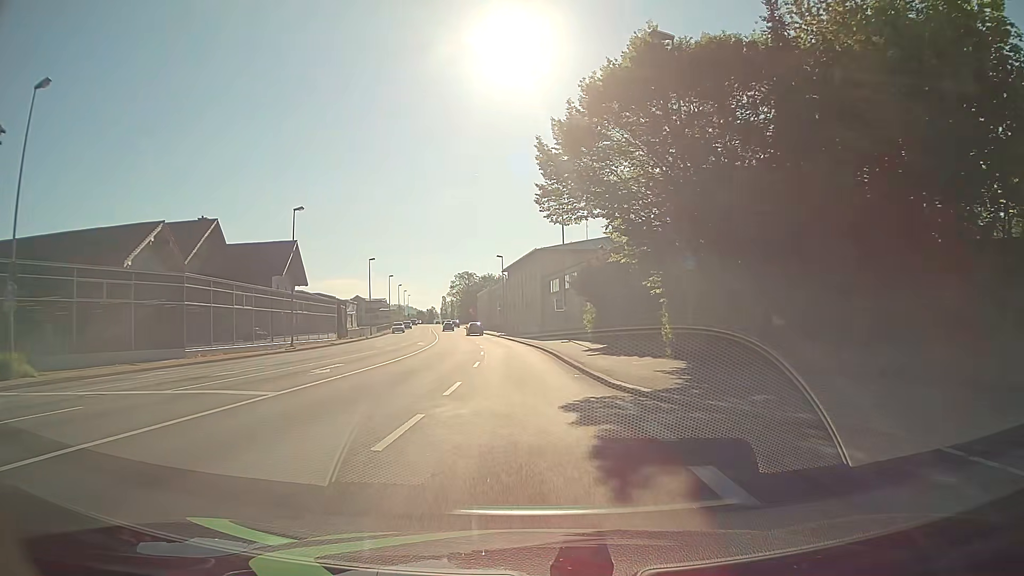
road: primary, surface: asphalt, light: Day
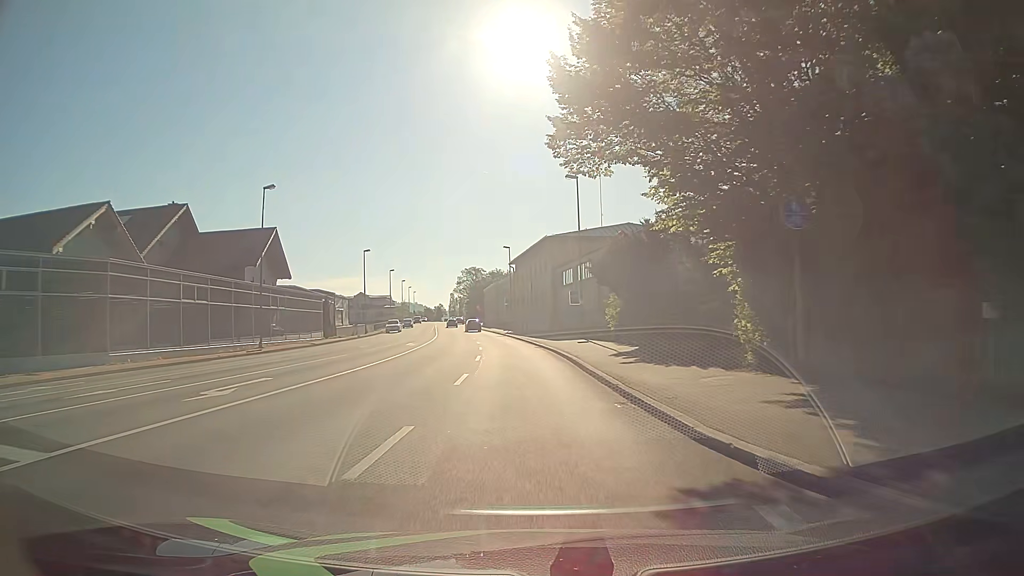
(-0.1, +7.7) m; -1°
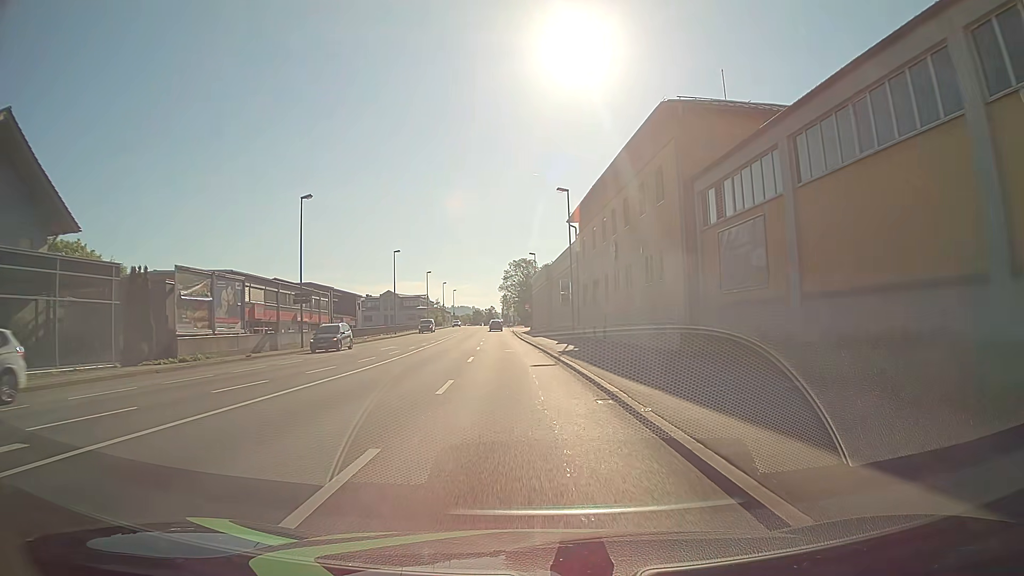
(-1.6, +38.1) m; -5°
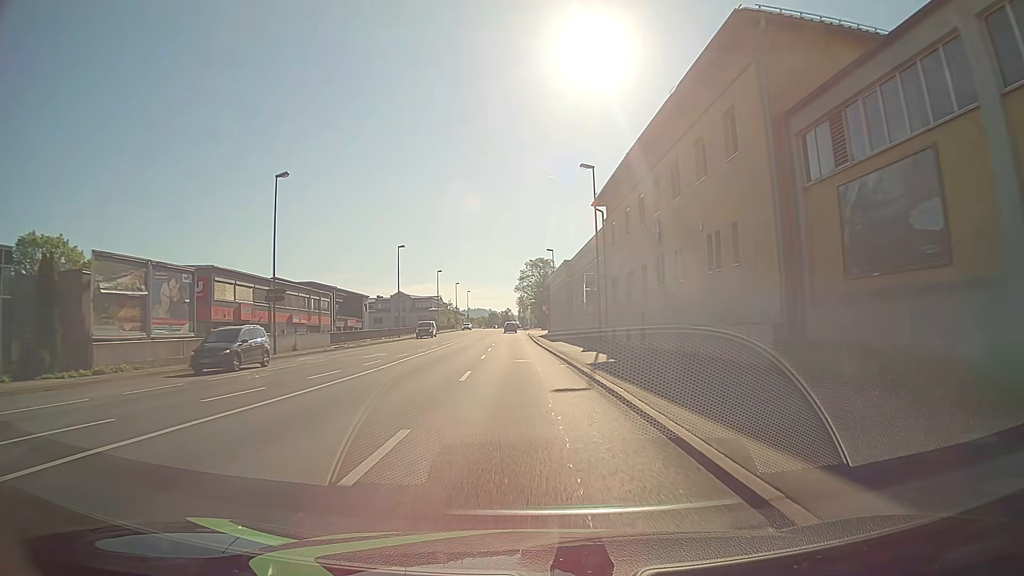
(0.0, +7.6) m; -1°
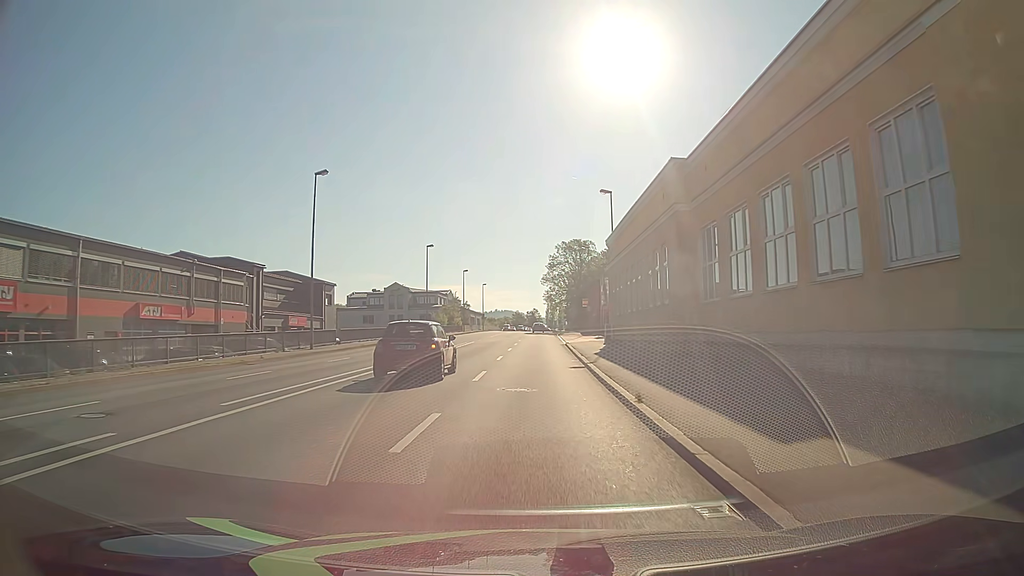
(-1.2, +37.9) m; -3°
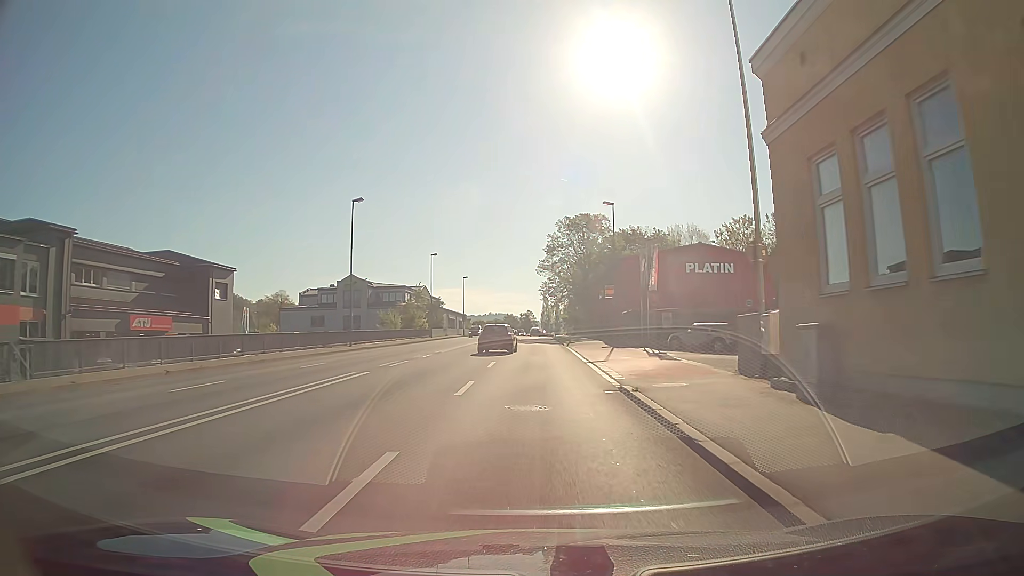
(0.0, +30.4) m; +1°
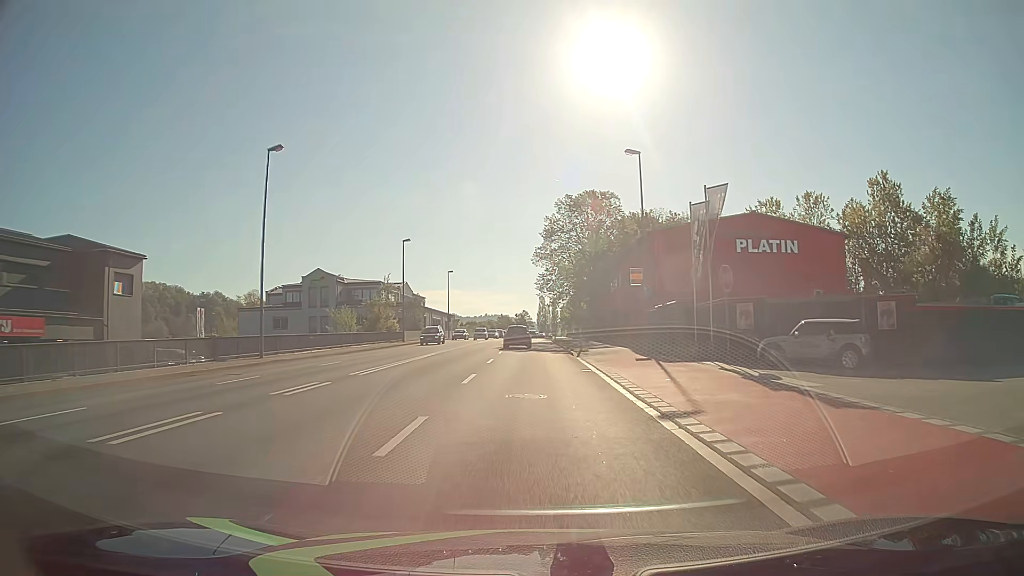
(-0.1, +15.2) m; 0°
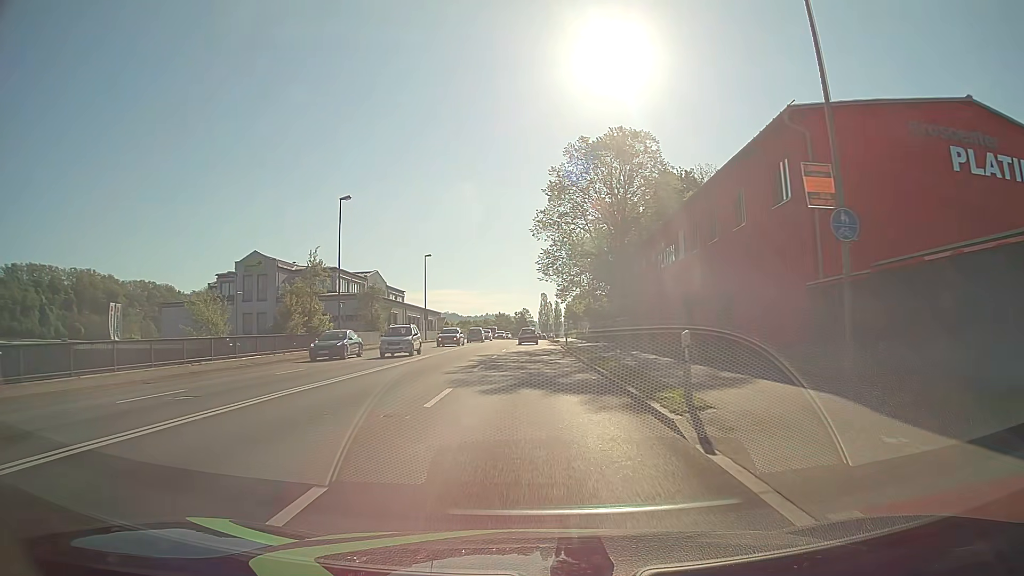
(-0.1, +22.8) m; 0°
(0, +10) (0, +20) (0, +30) (0, +40) (0, +50) (0, +60) (0, +70) (0, +80) (0, +90) (0, +100) m
